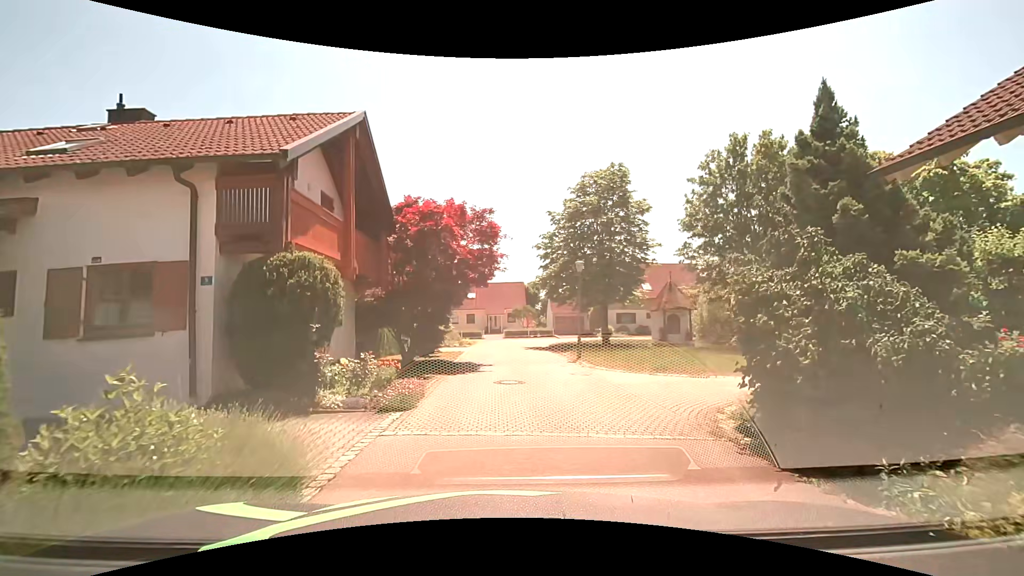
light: Day
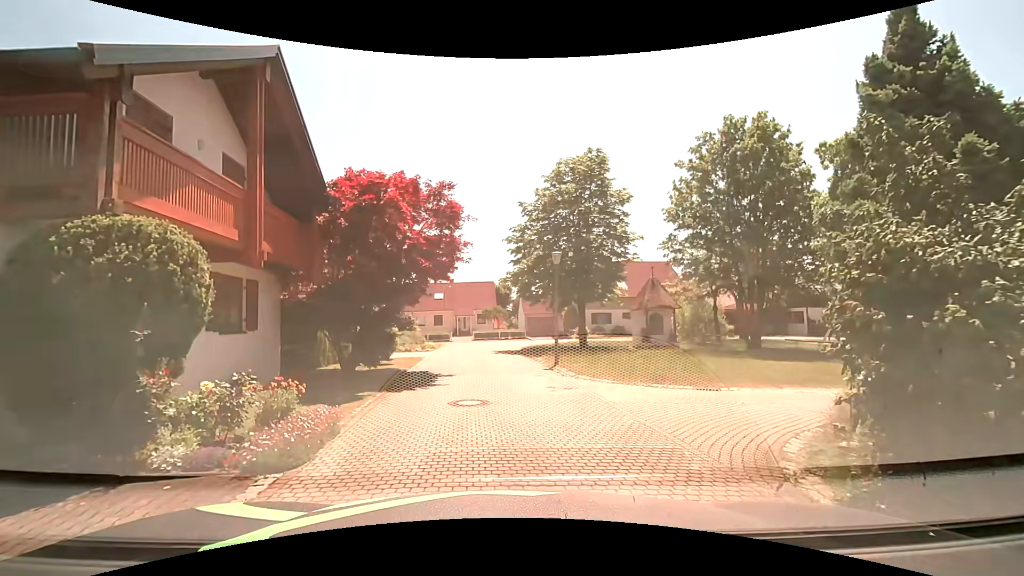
(0.0, +3.0) m; +2°
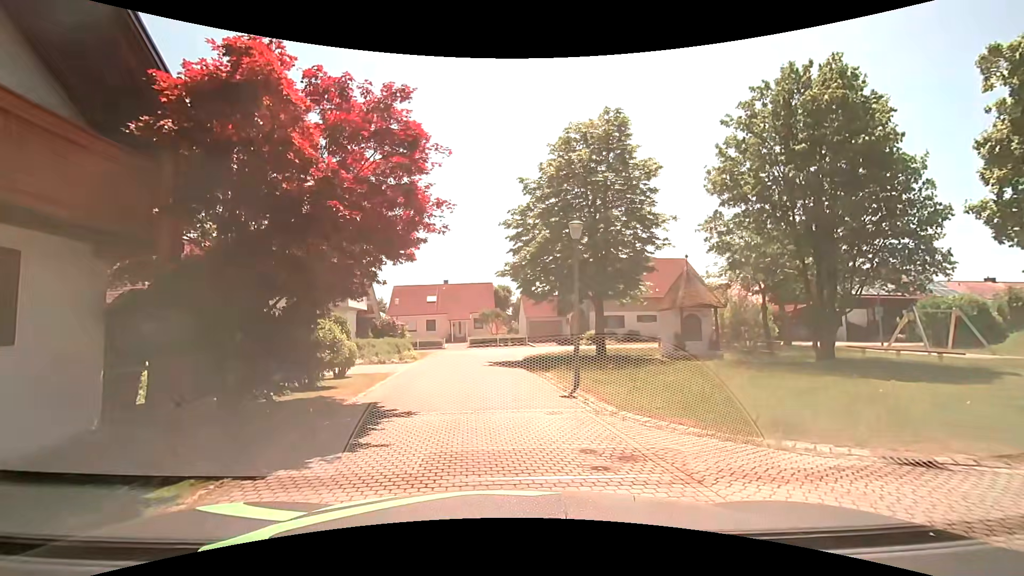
(0.0, +5.8) m; 0°
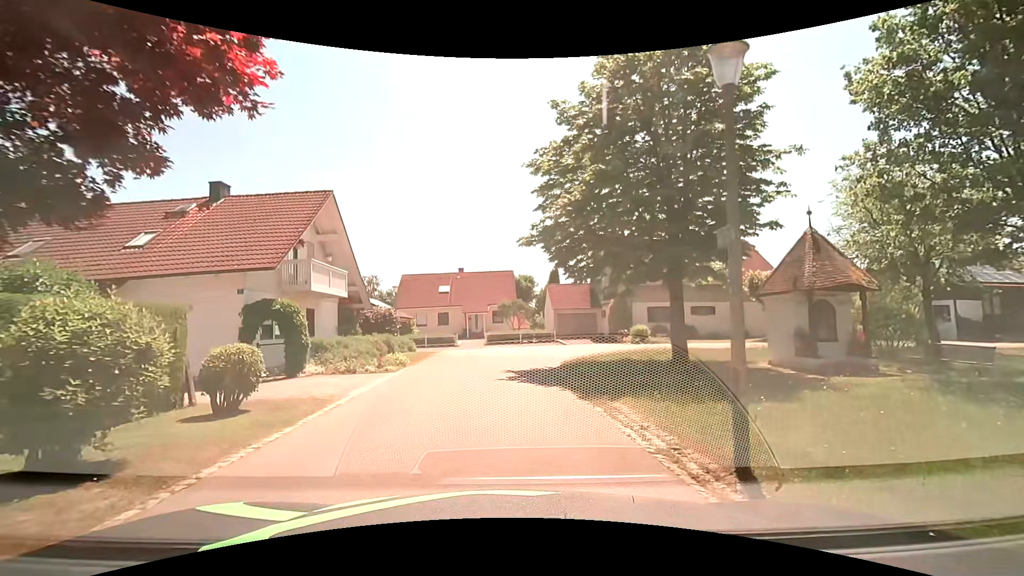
(-0.3, +7.8) m; -3°
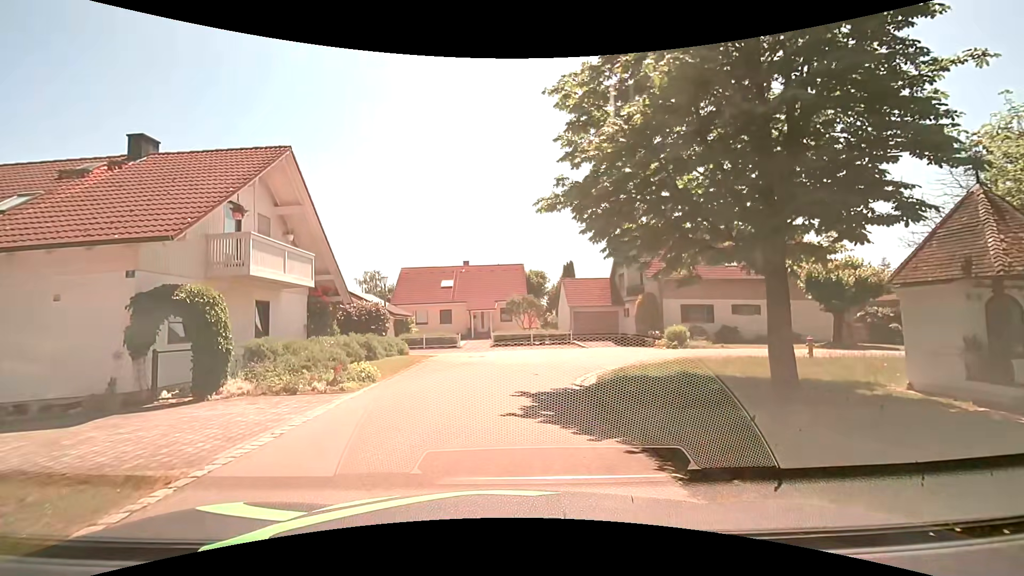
(-0.1, +5.1) m; -3°
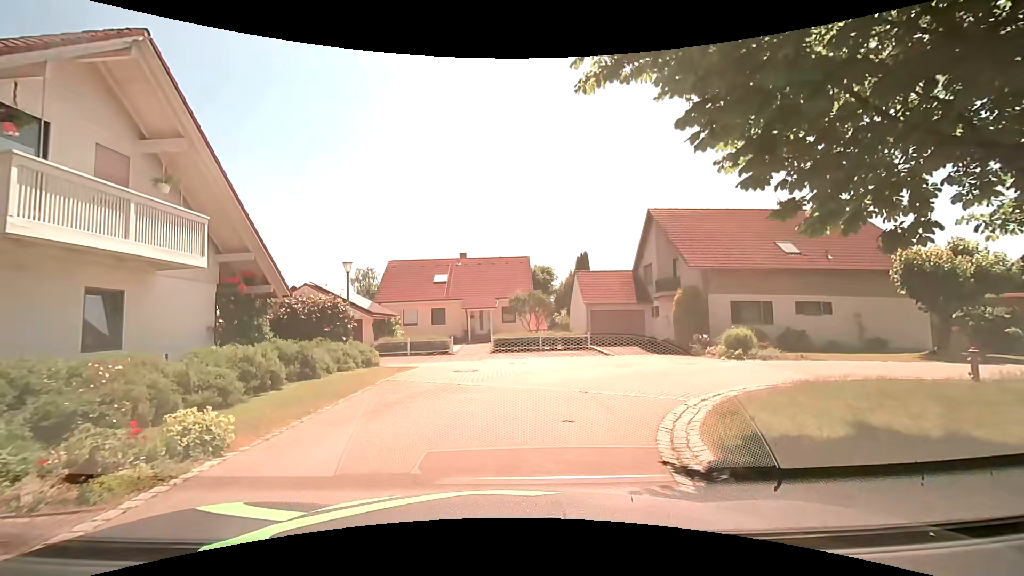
(+0.2, +6.6) m; 0°
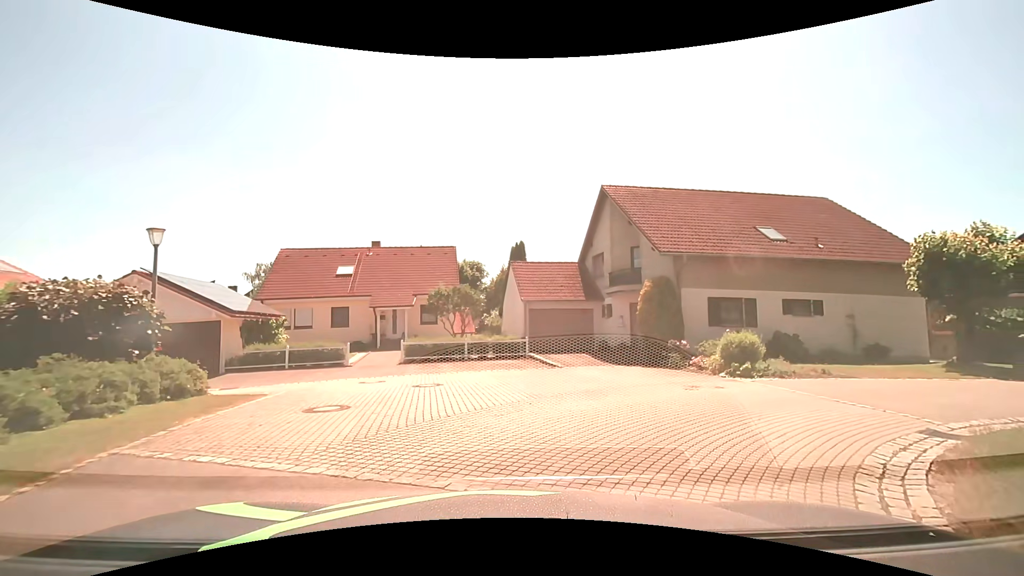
(+0.4, +6.4) m; +10°
